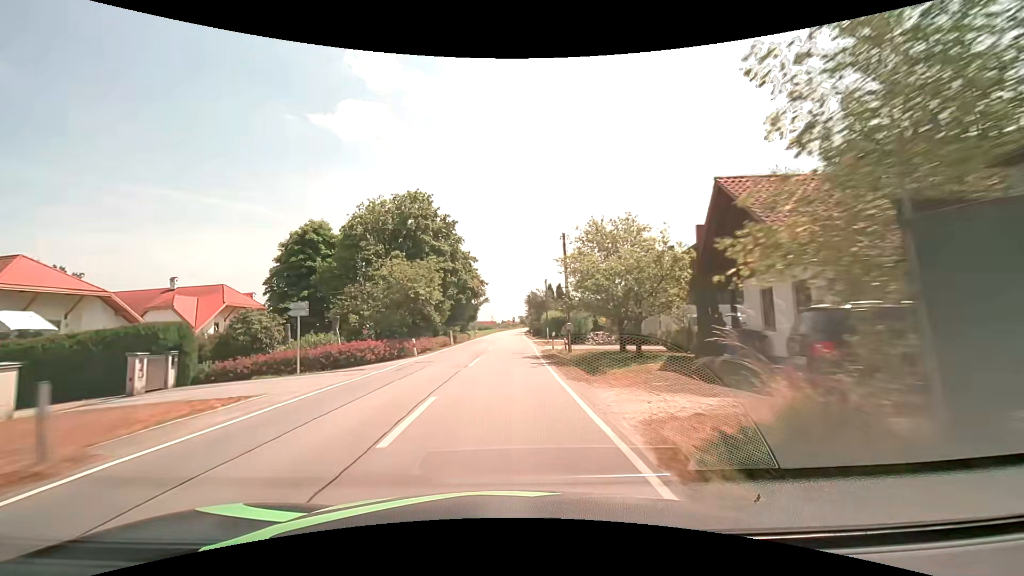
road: tertiary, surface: asphalt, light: Day
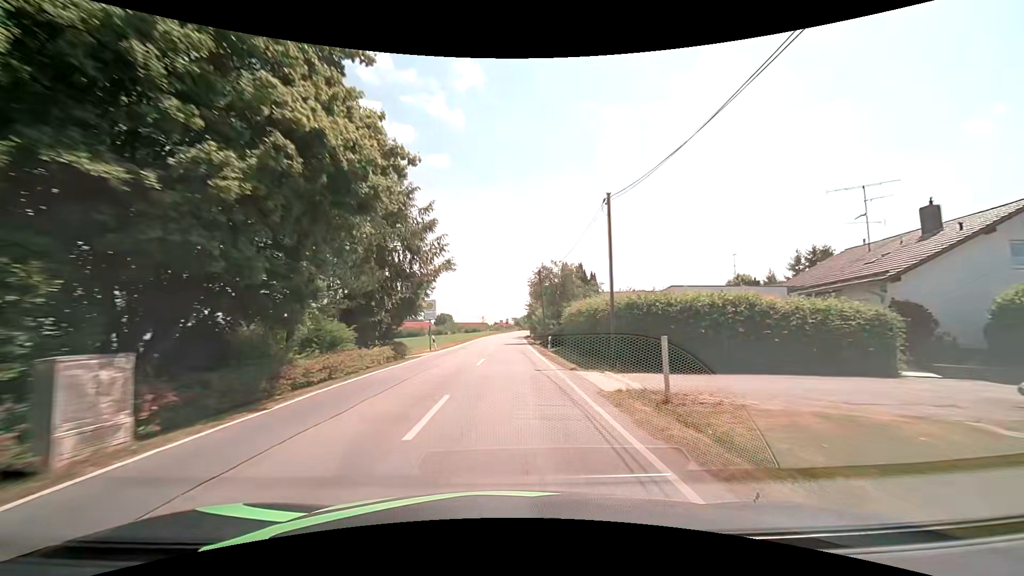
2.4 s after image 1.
(+0.2, +35.8) m; +1°
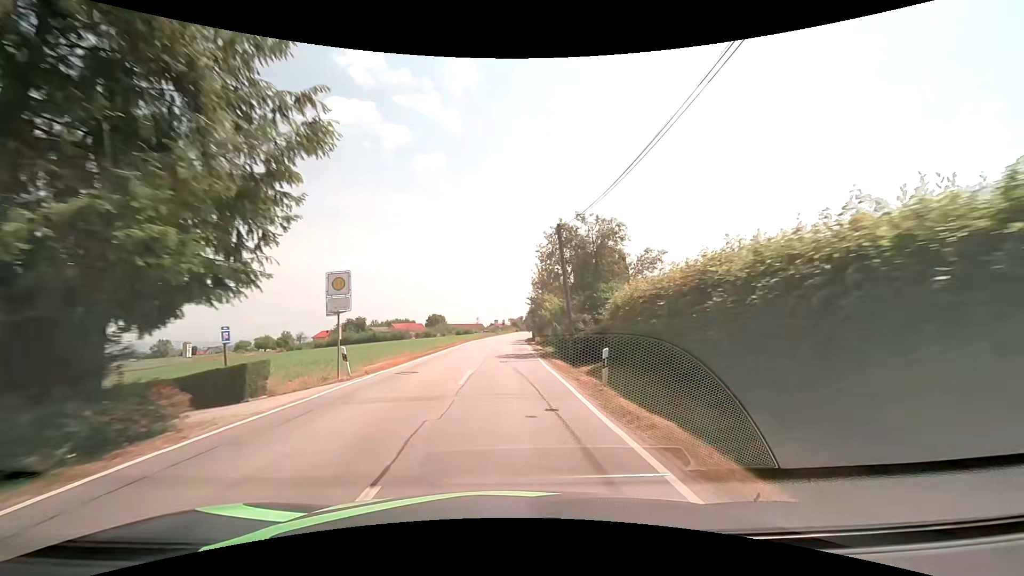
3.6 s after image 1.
(0.0, +18.0) m; 0°
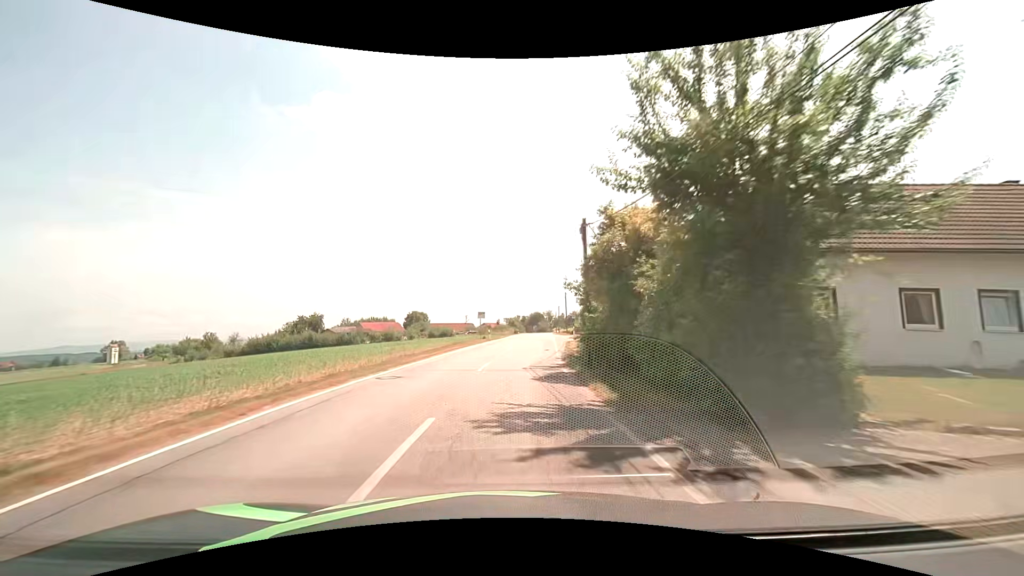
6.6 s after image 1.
(+0.2, +45.3) m; 0°
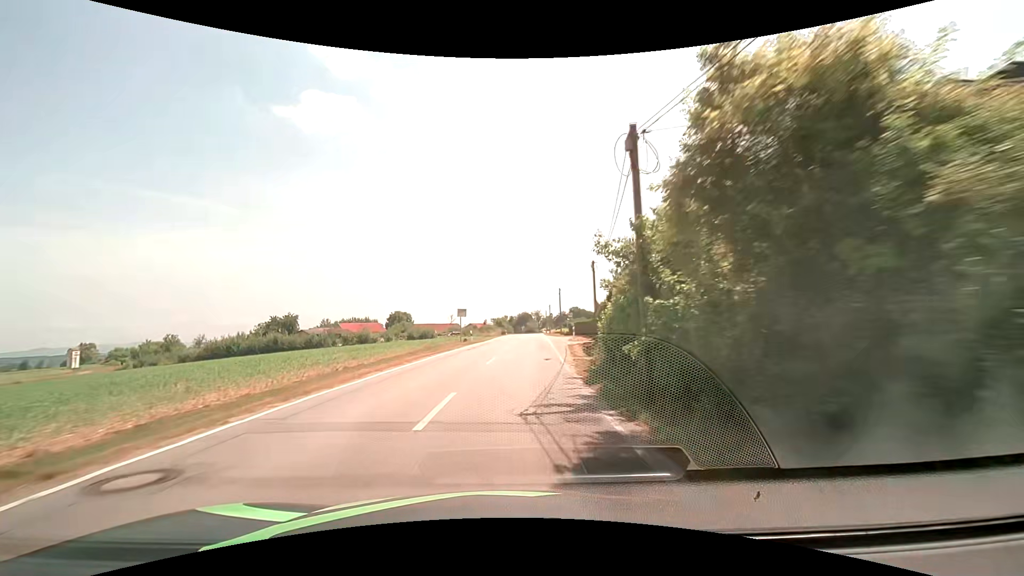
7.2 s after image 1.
(+0.2, +9.1) m; +2°
